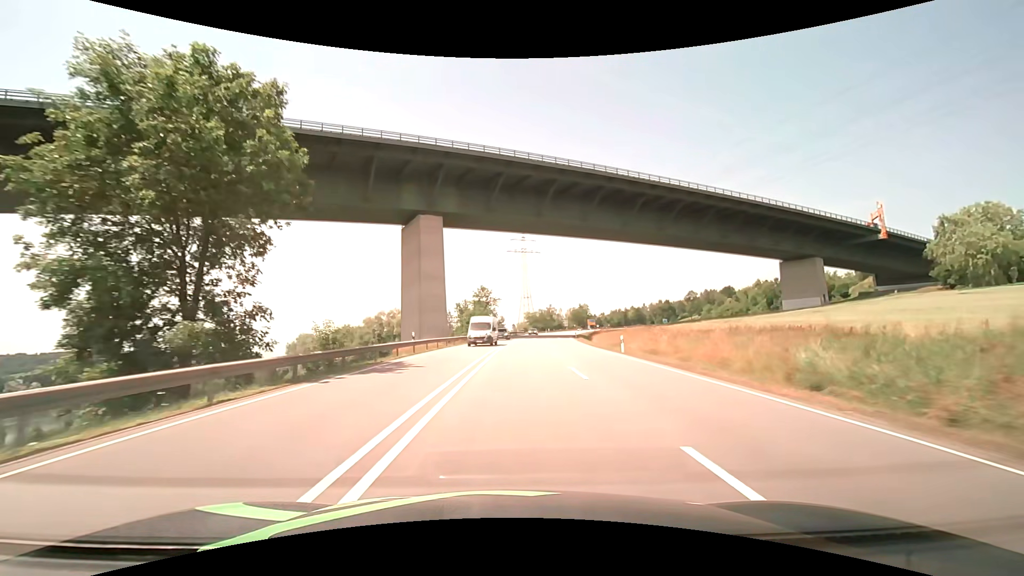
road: primary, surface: asphalt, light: Day
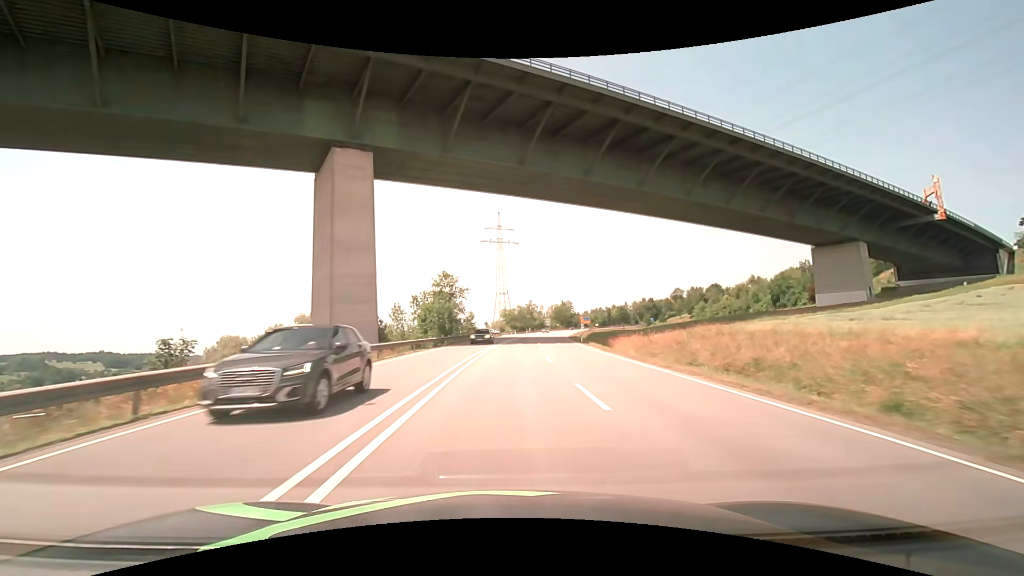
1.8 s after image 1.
(+0.8, +29.3) m; +3°
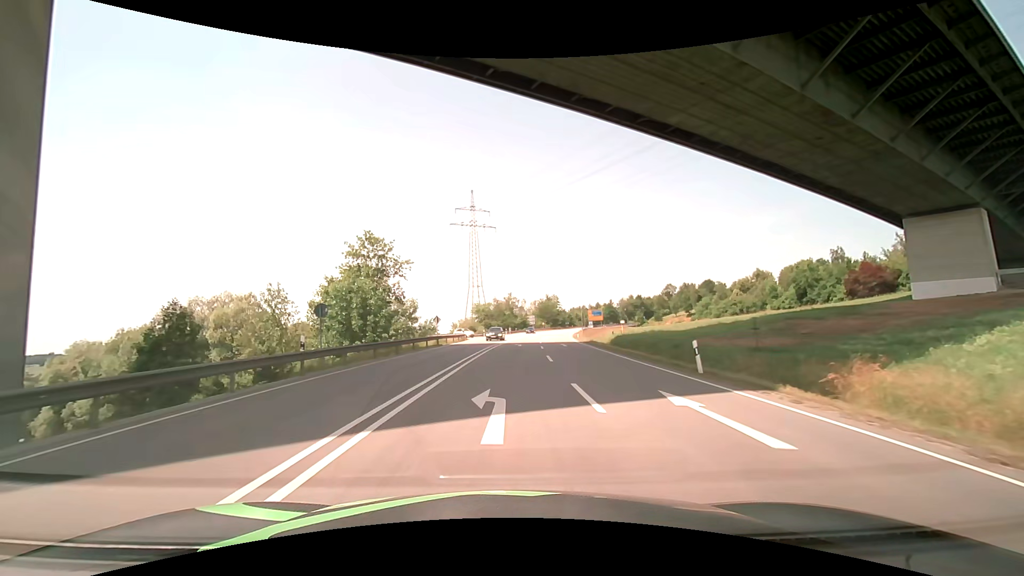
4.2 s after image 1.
(+0.8, +36.2) m; +2°
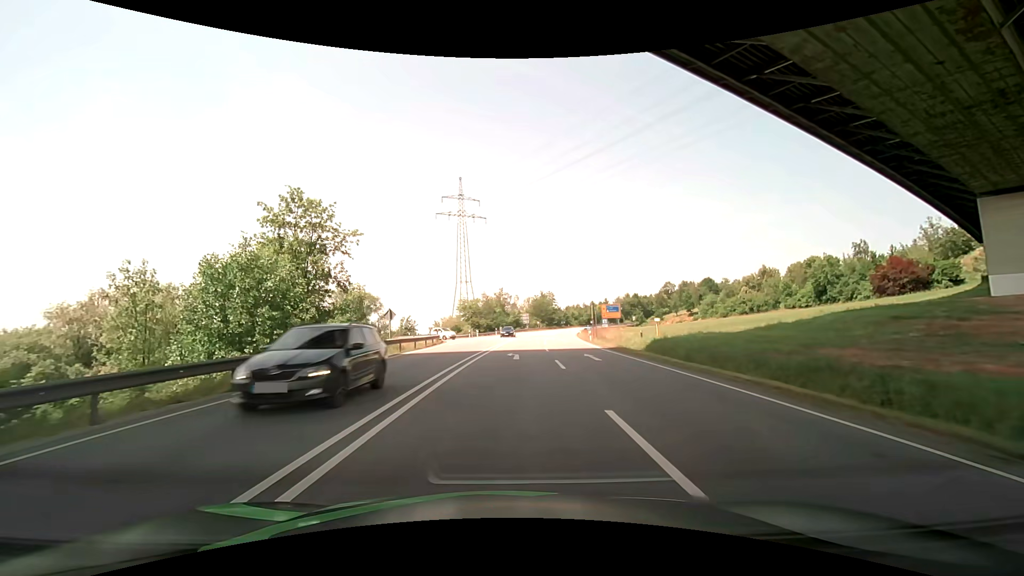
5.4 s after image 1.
(+0.2, +15.9) m; +1°
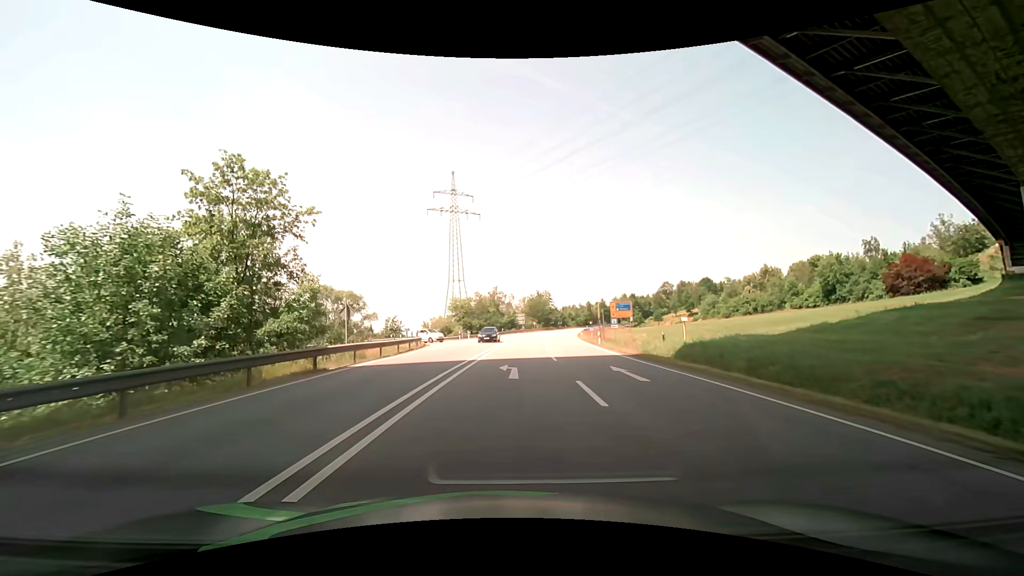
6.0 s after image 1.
(0.0, +7.4) m; +1°
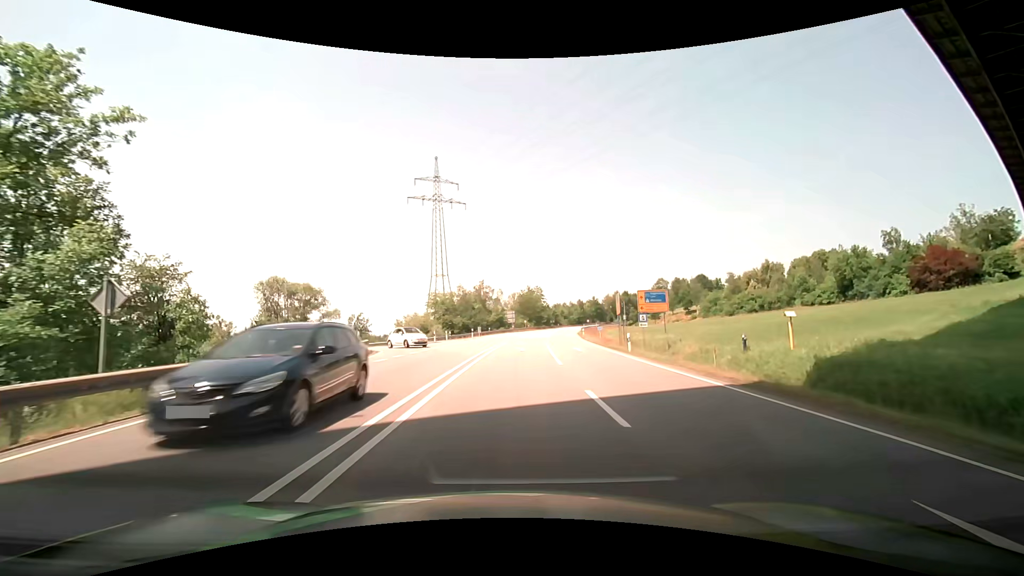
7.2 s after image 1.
(+0.1, +13.6) m; +1°
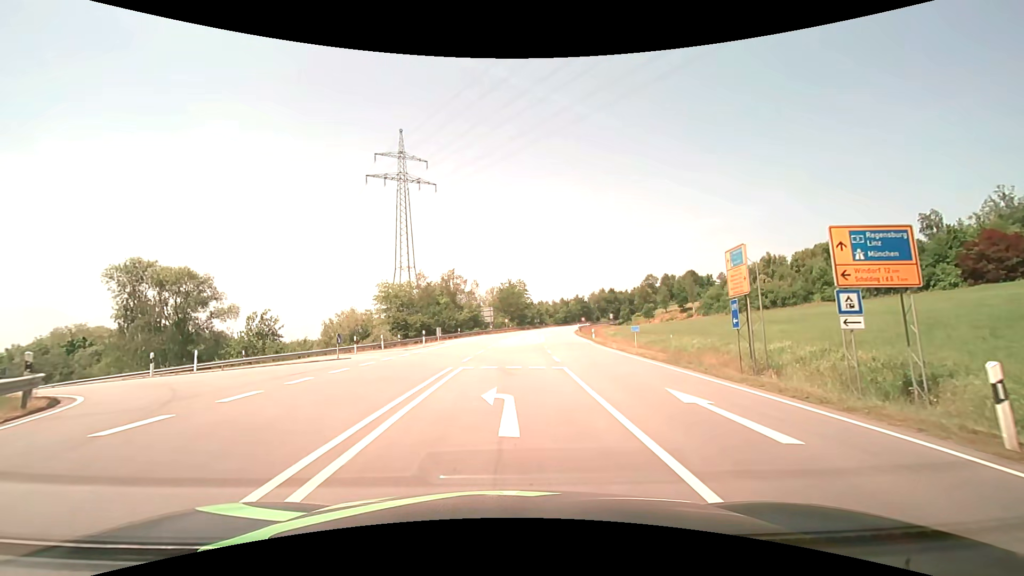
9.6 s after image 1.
(+0.4, +21.9) m; +3°
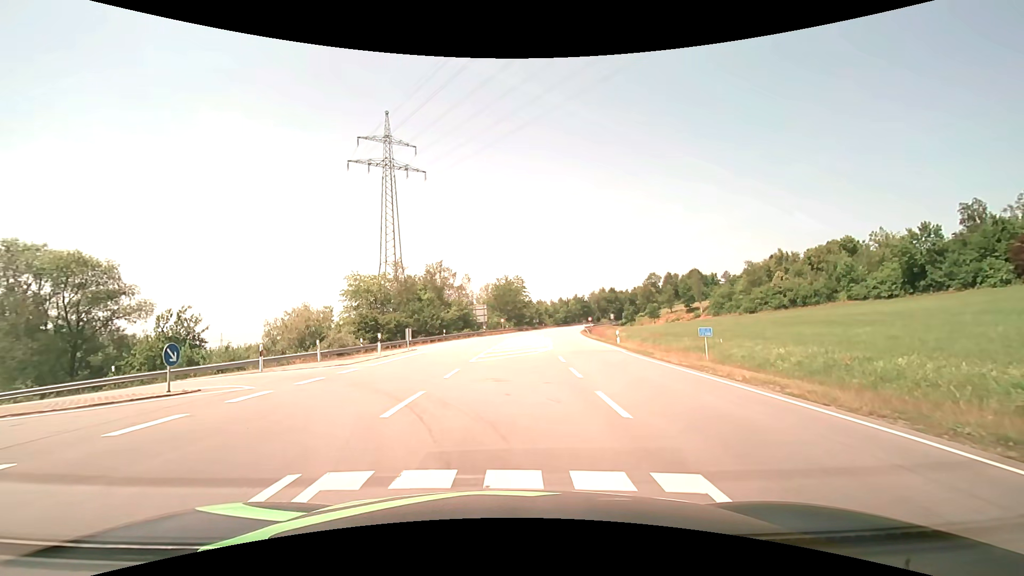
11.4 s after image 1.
(0.0, +11.6) m; 0°
(-1, +10) (-7, +18) (-16, +20) (-26, +21) (-36, +23) (-45, +27) (-54, +33) (-61, +39) (-69, +46) (-75, +54) m
